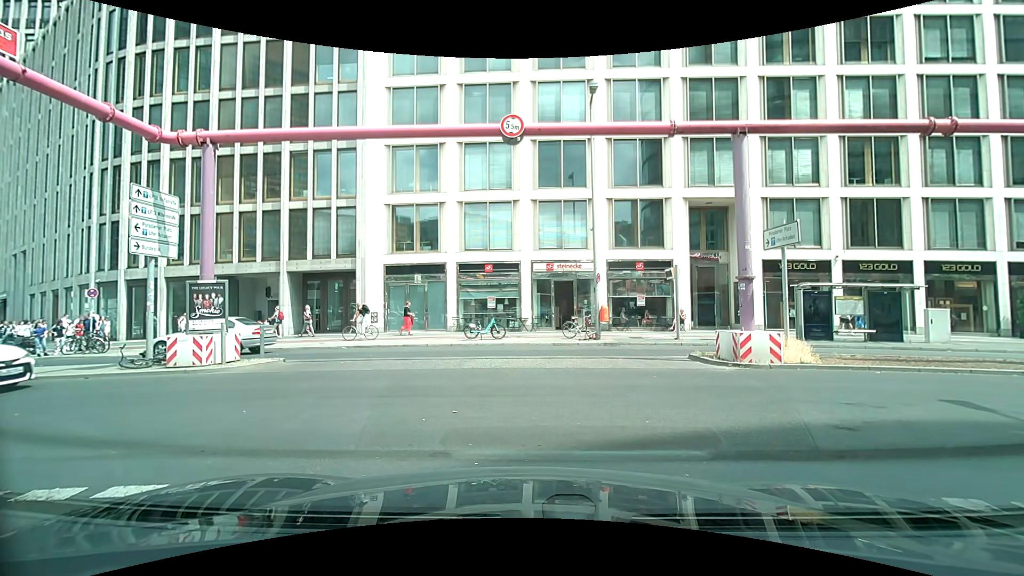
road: residential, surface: asphalt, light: Day
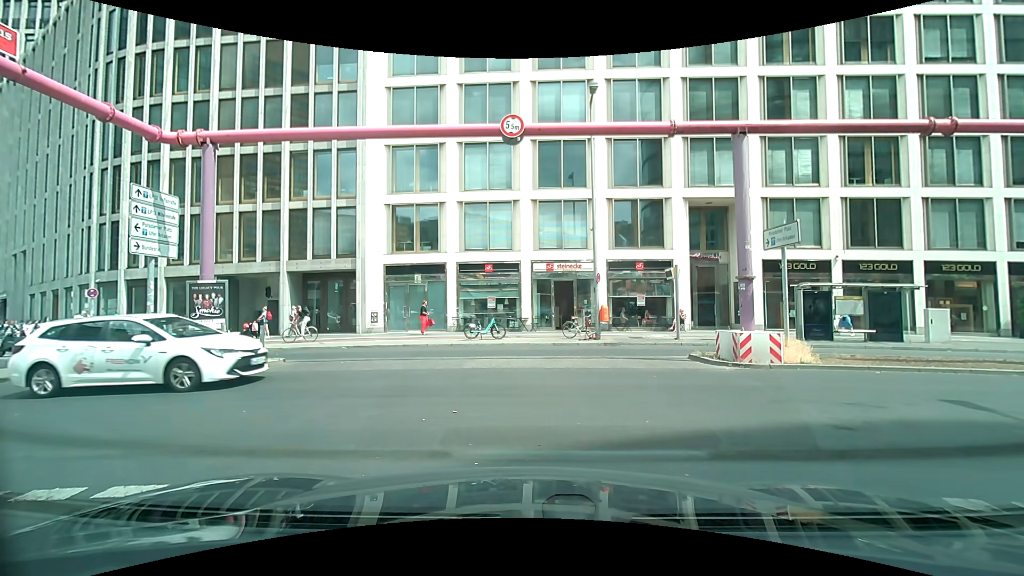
(0.0, 0.0) m; 0°
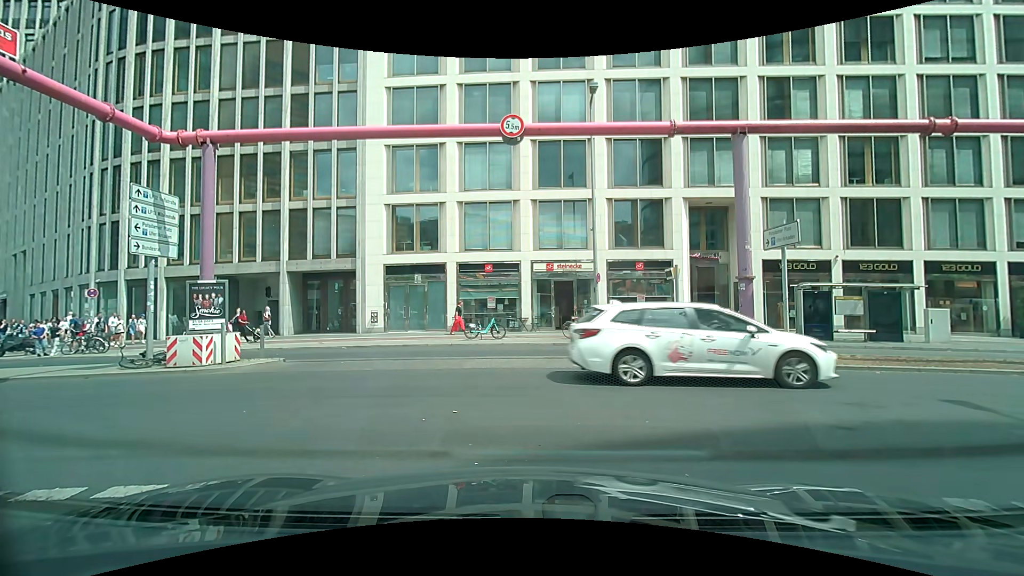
(0.0, 0.0) m; 0°
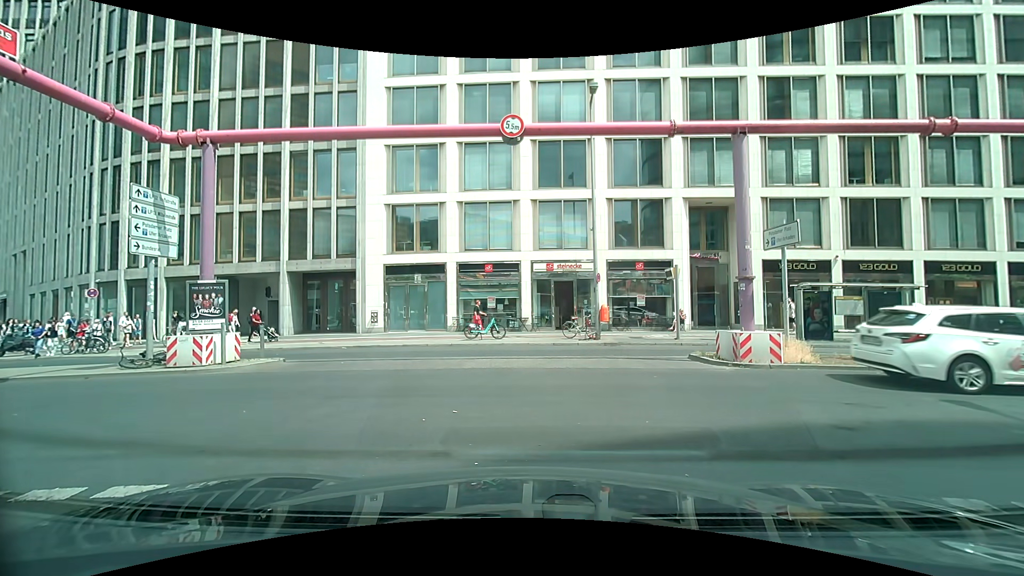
(0.0, 0.0) m; 0°
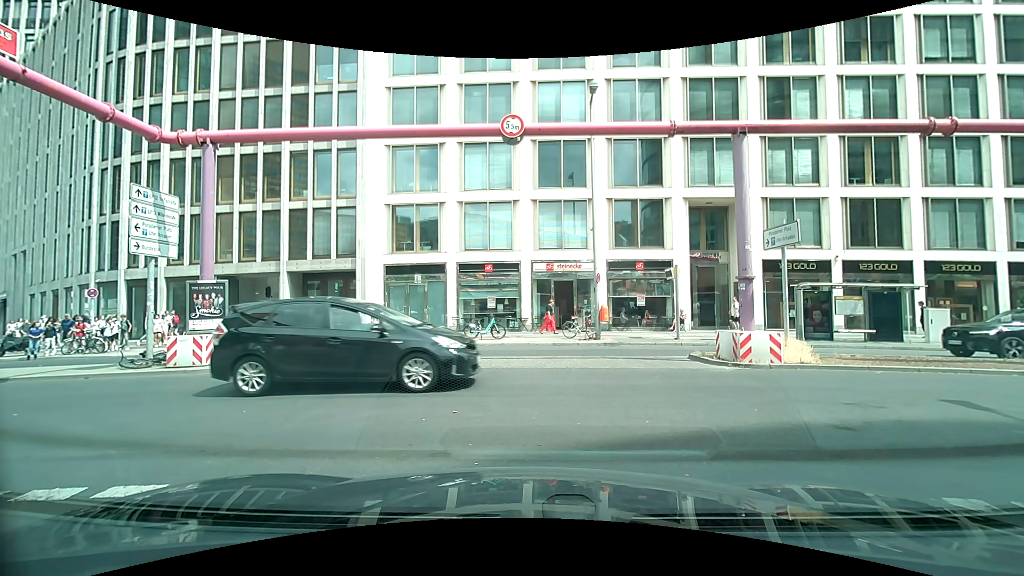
(0.0, 0.0) m; 0°
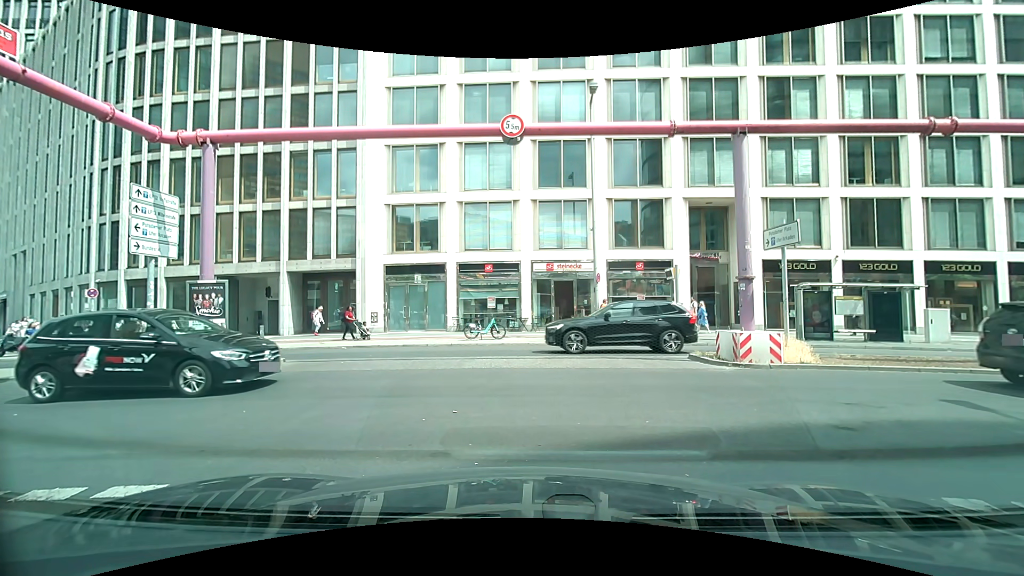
(0.0, 0.0) m; 0°
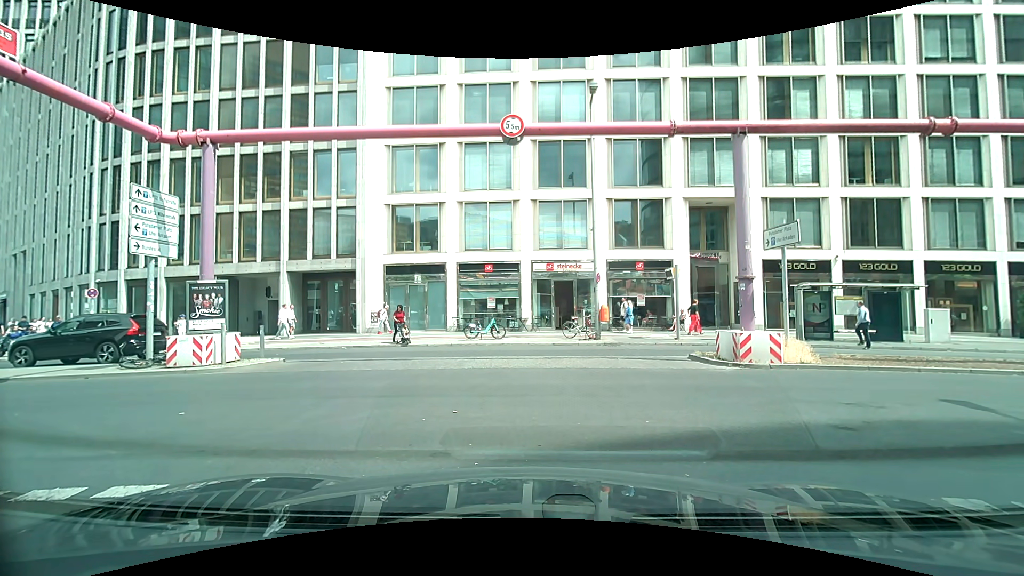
(0.0, 0.0) m; 0°
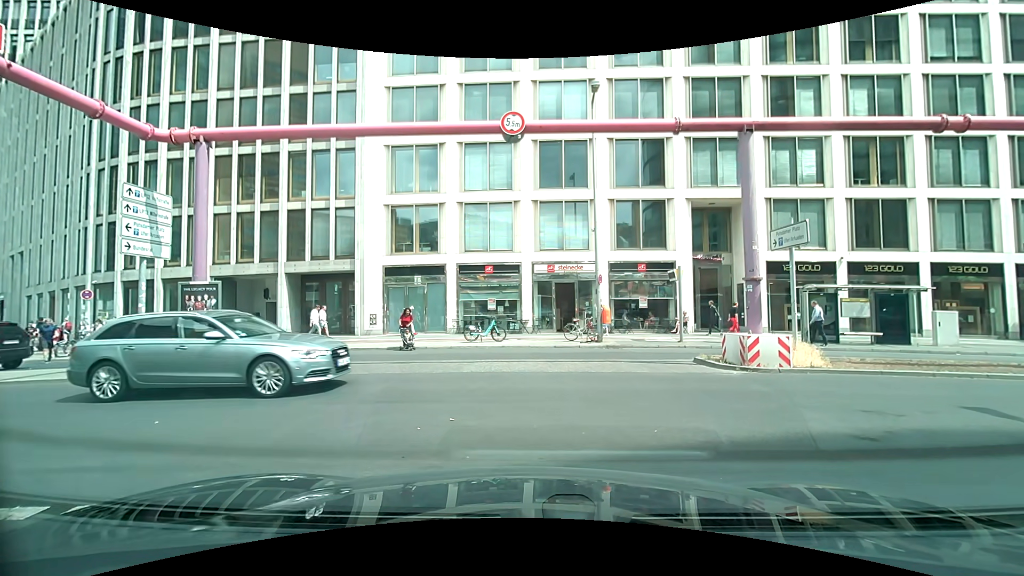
(0.0, +0.4) m; 0°
